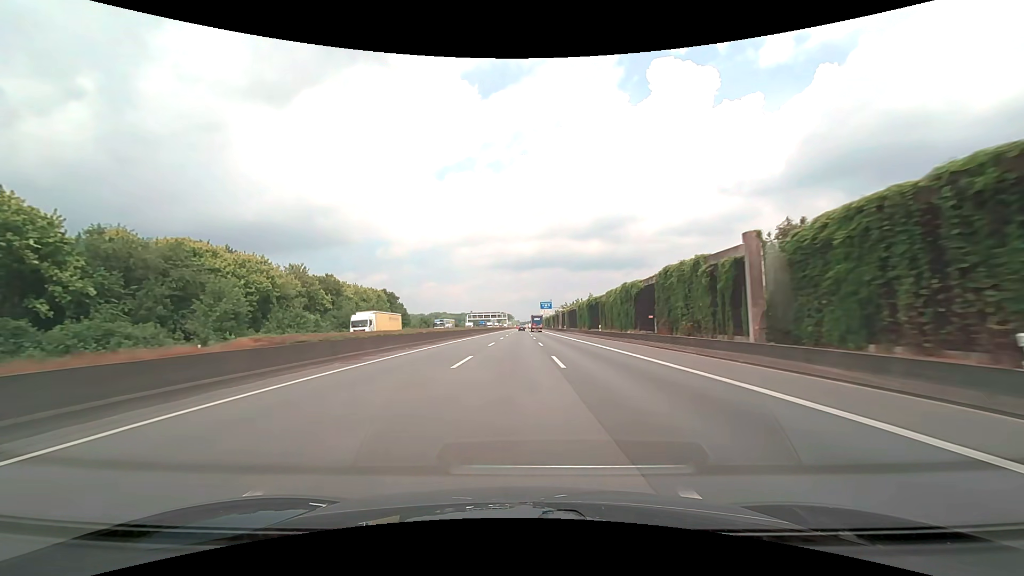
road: motorway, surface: asphalt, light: Day
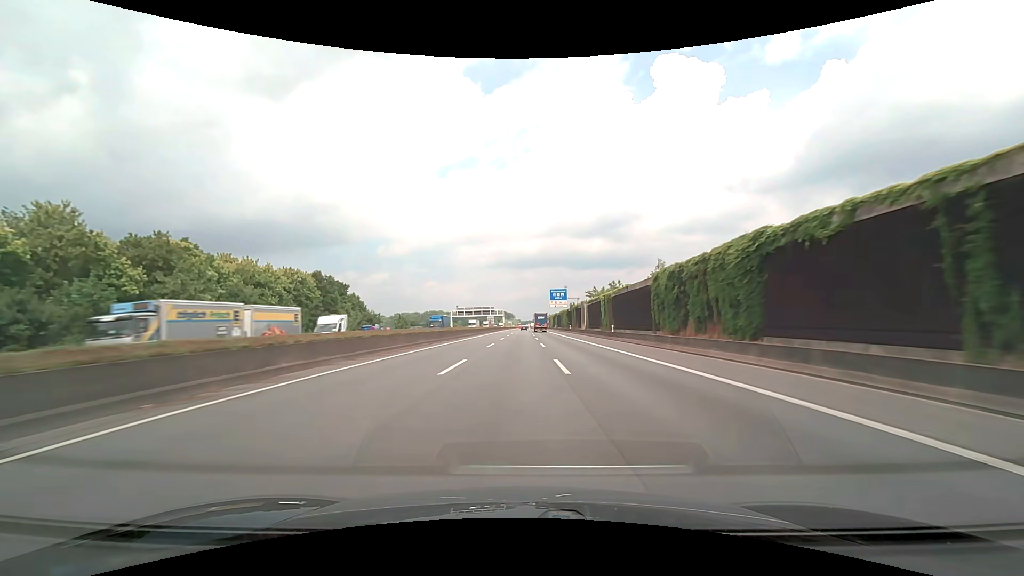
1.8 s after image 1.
(-0.1, +56.1) m; 0°
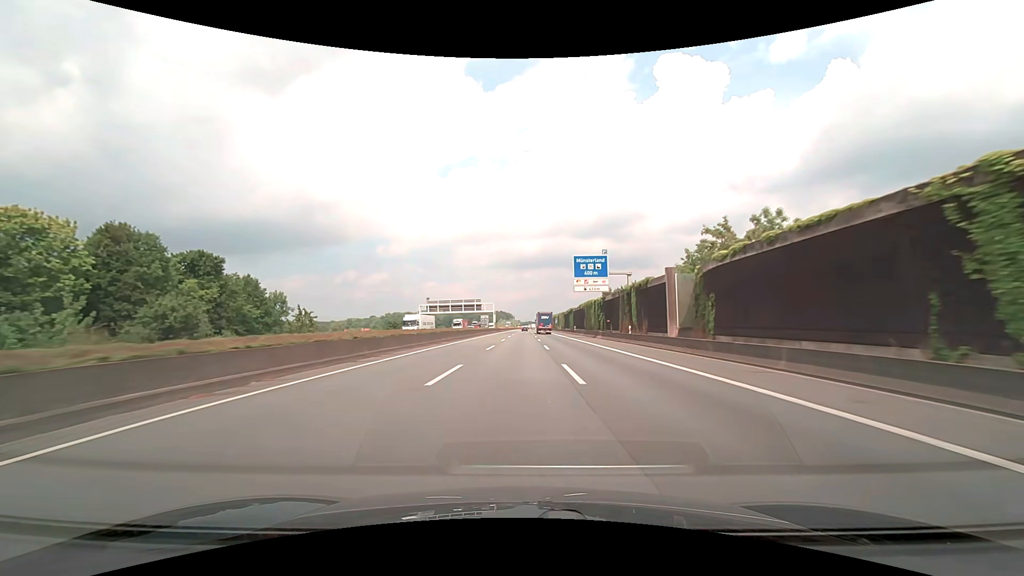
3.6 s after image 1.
(0.0, +56.3) m; 0°
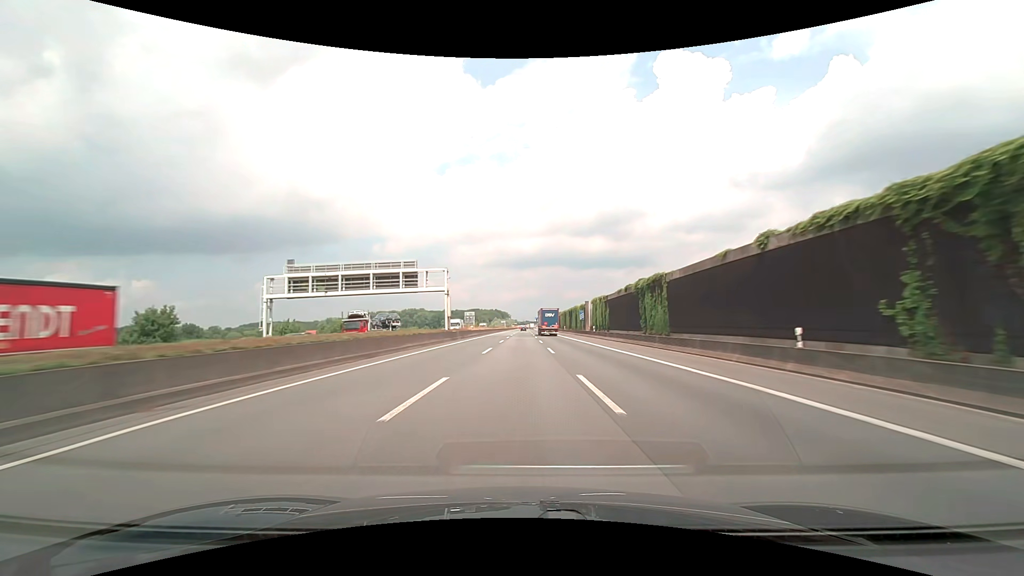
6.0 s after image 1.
(+0.1, +75.6) m; 0°
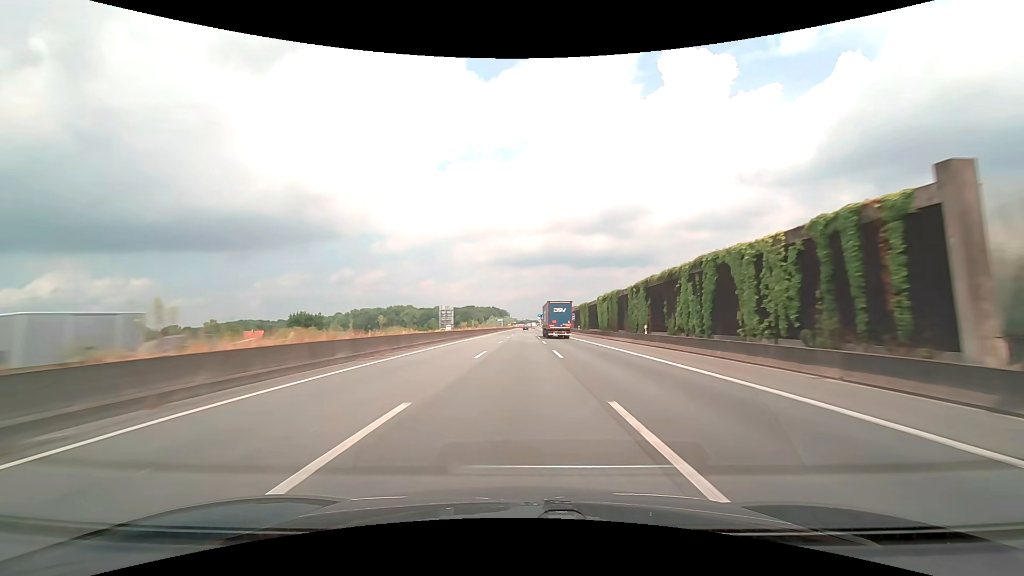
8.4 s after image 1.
(+0.1, +76.1) m; 0°
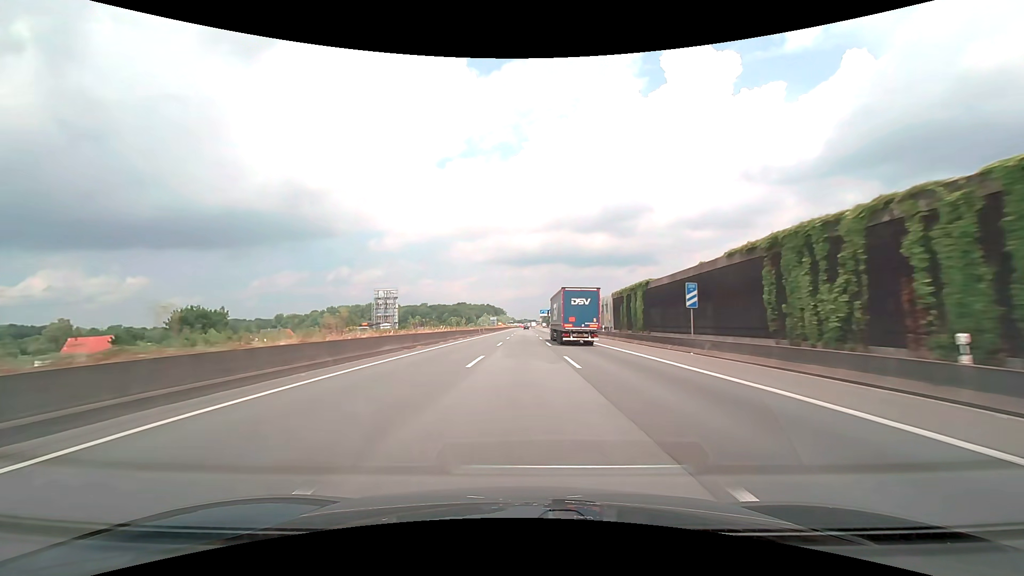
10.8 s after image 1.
(0.0, +76.1) m; 0°
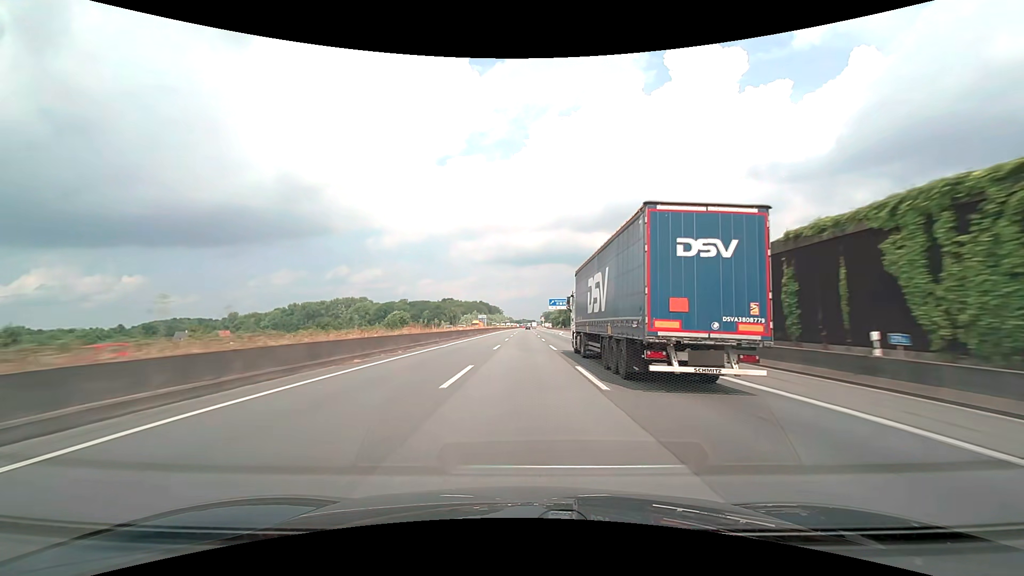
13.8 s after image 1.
(+0.3, +95.0) m; 0°
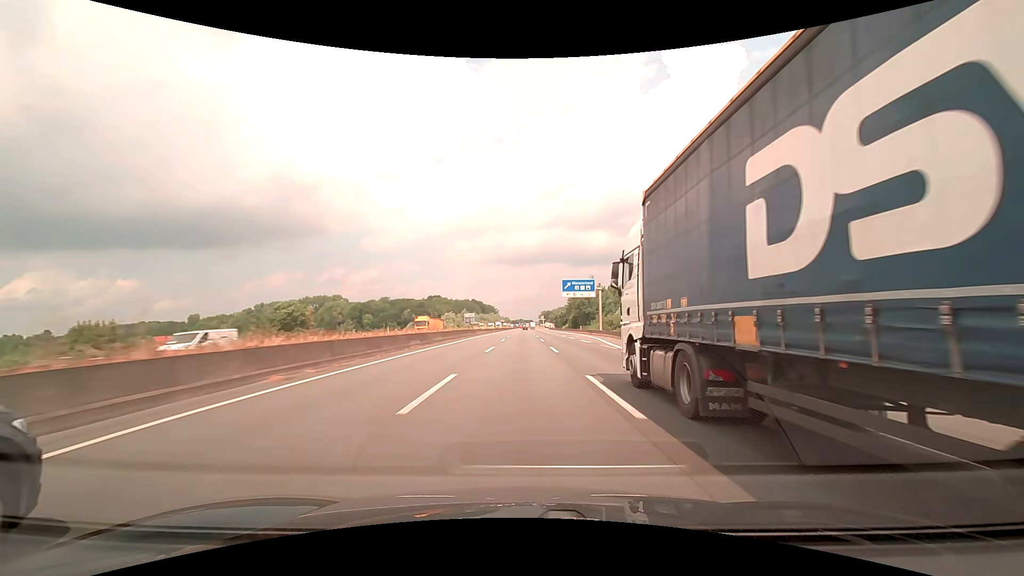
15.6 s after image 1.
(+0.1, +57.0) m; 0°
(0, +10) (0, +20) (0, +30) (0, +40) (0, +50) (0, +60) (0, +70) (0, +80) (0, +90) (0, +100) m
